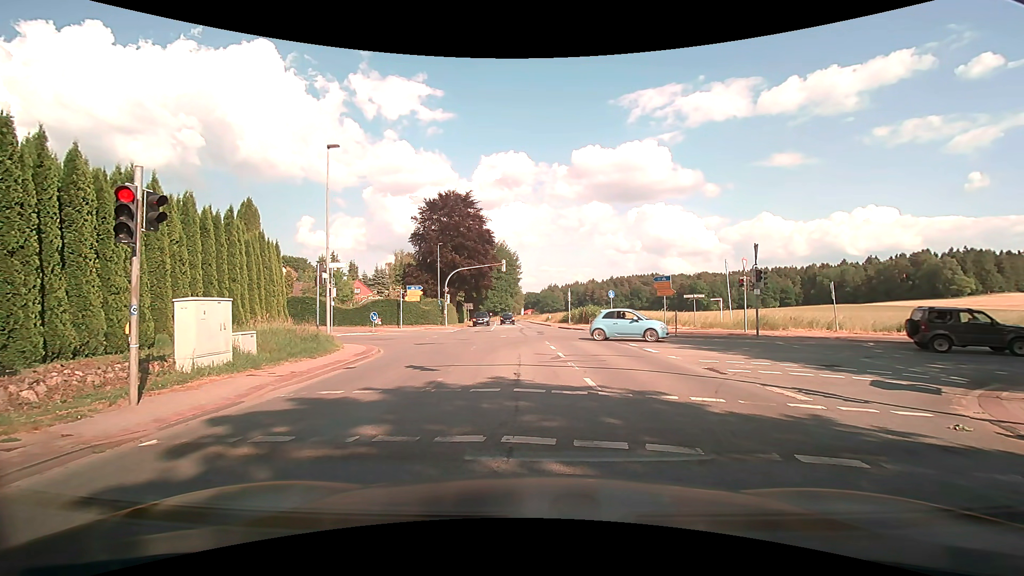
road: secondary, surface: asphalt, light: Day
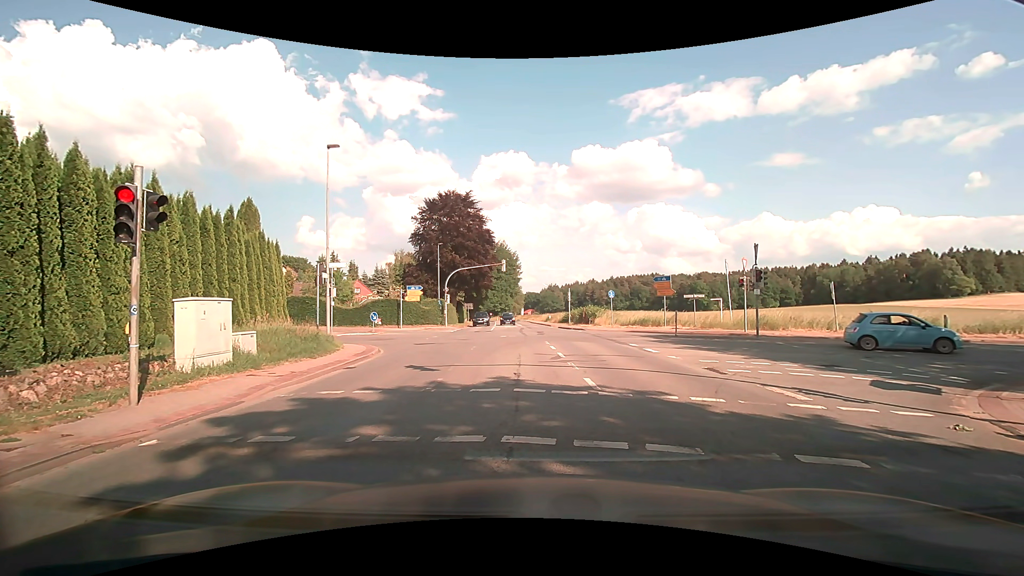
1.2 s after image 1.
(0.0, 0.0) m; 0°
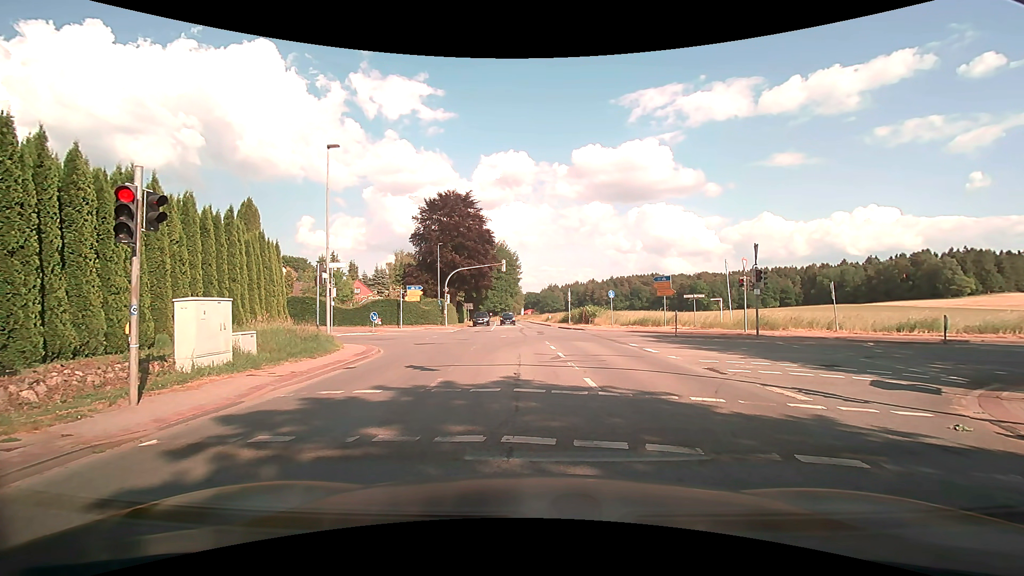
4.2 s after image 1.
(0.0, 0.0) m; 0°
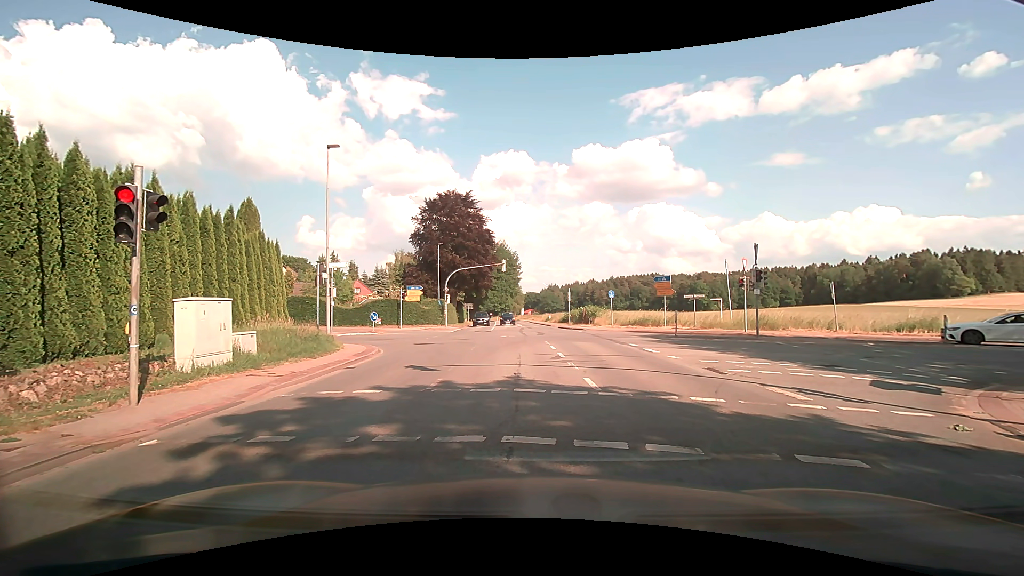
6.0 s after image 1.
(0.0, 0.0) m; 0°
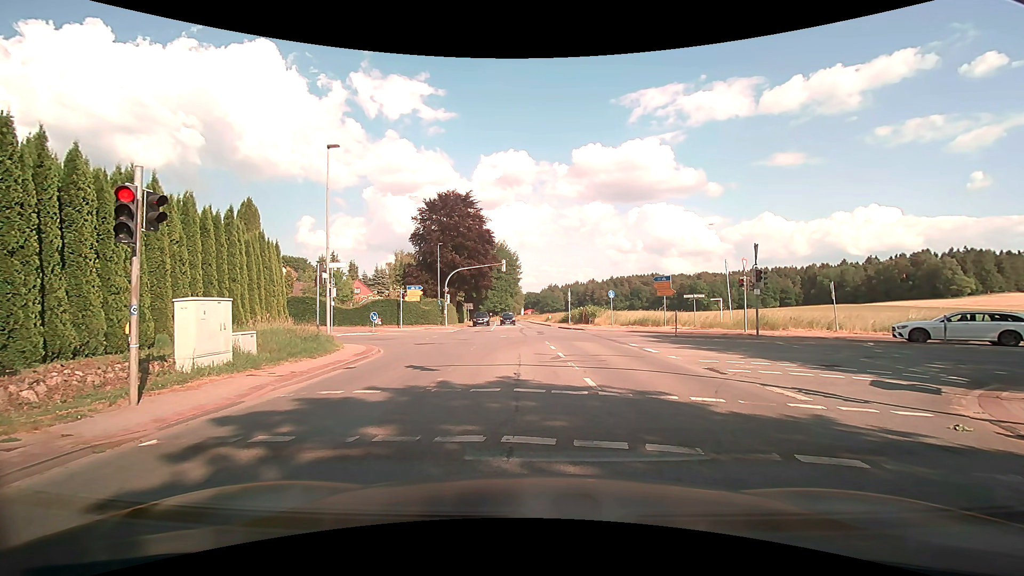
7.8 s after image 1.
(0.0, 0.0) m; 0°
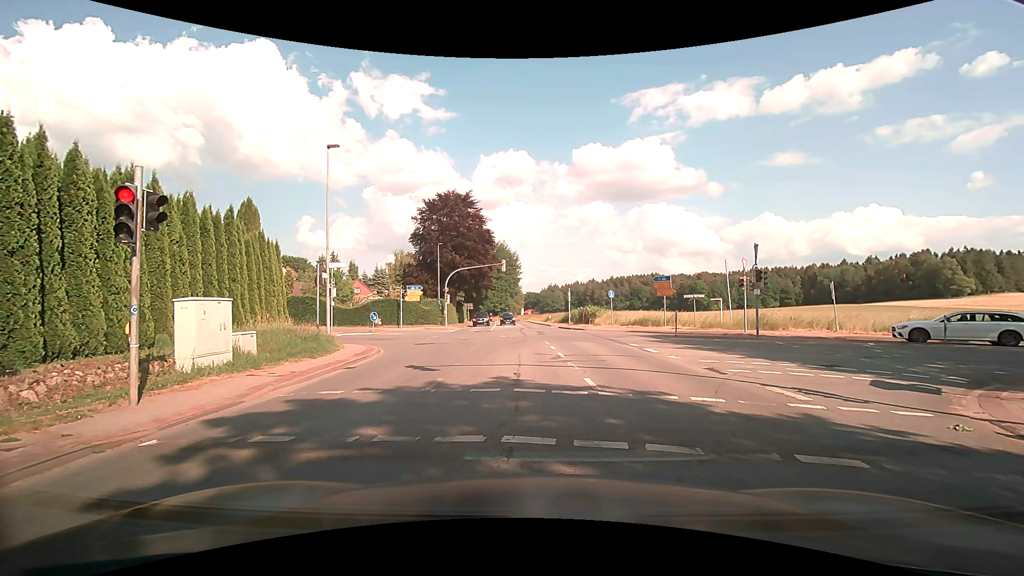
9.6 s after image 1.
(0.0, 0.0) m; 0°
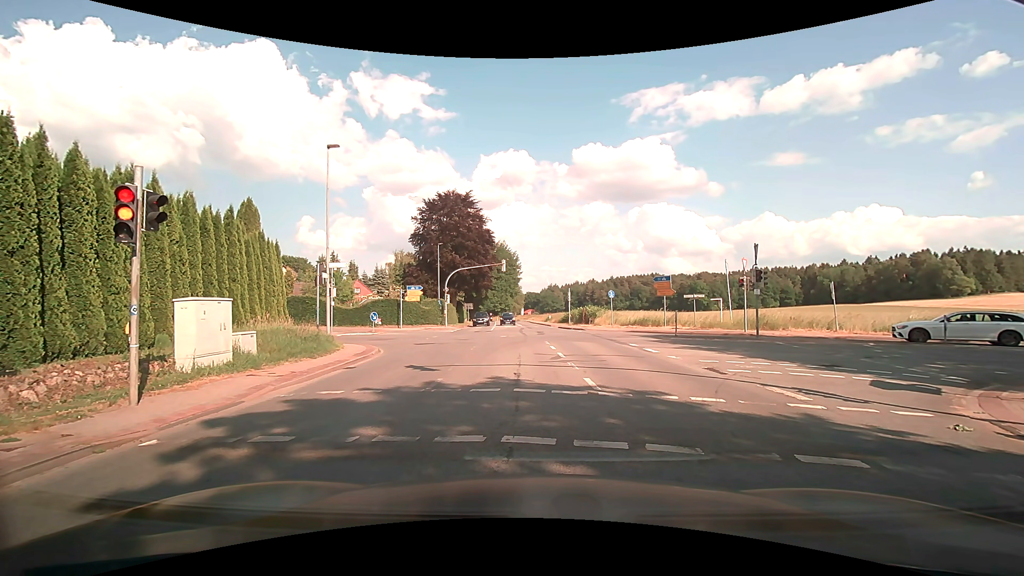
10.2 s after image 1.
(0.0, 0.0) m; 0°
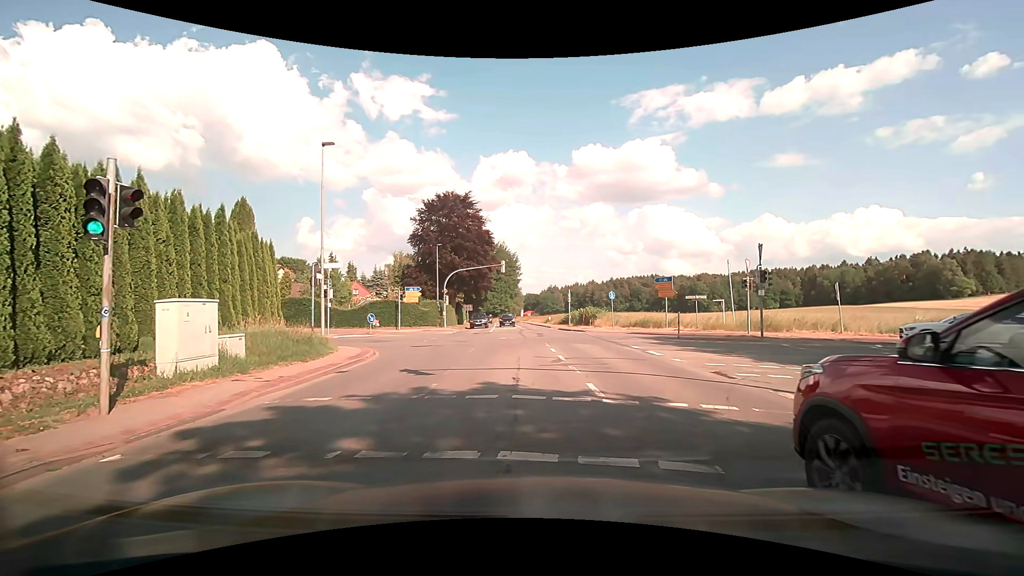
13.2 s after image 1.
(0.0, +0.5) m; 0°
(0, +10) (0, +20) (-3, +29) (-9, +37) (-18, +40) (-28, +42) (-38, +45) (-47, +48) (-57, +51) (-66, +55) m
